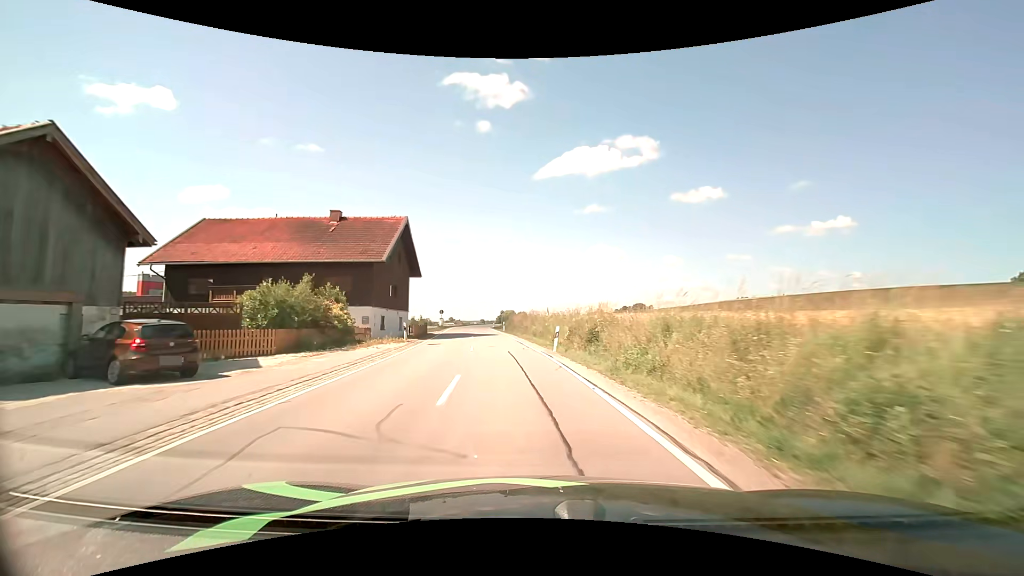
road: secondary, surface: asphalt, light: Day
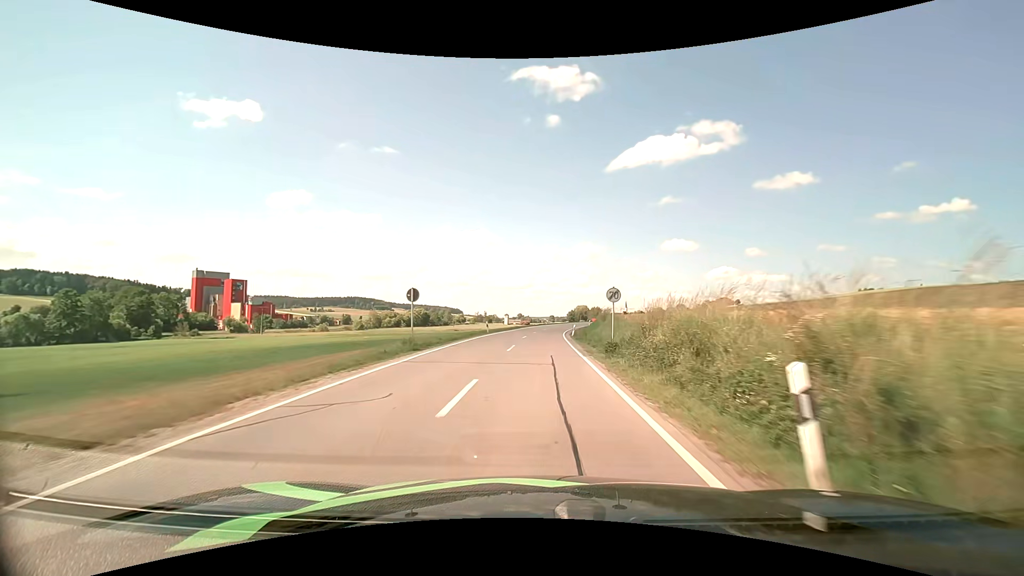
(-5.2, +49.2) m; -8°
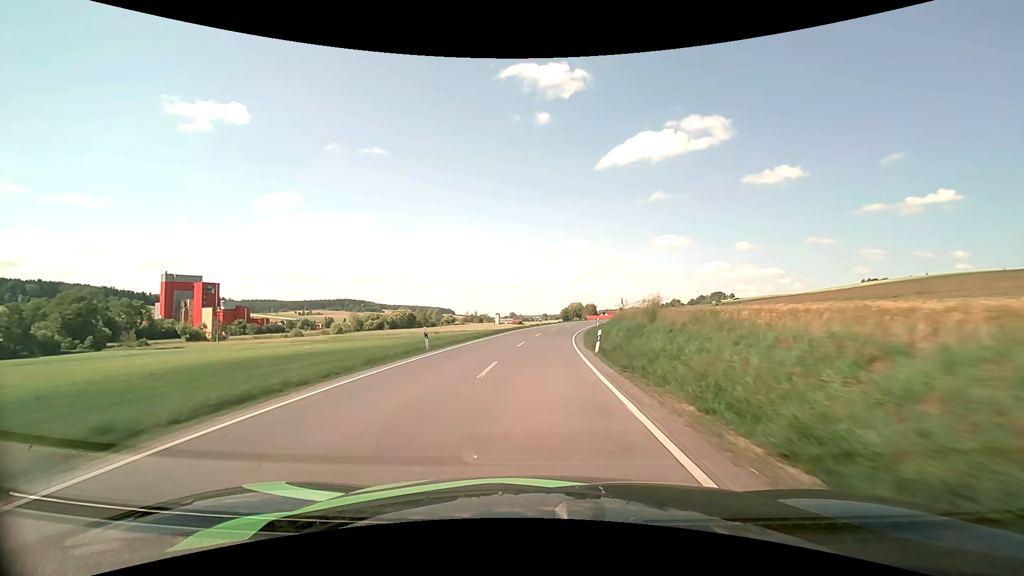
(+0.2, +20.2) m; +1°
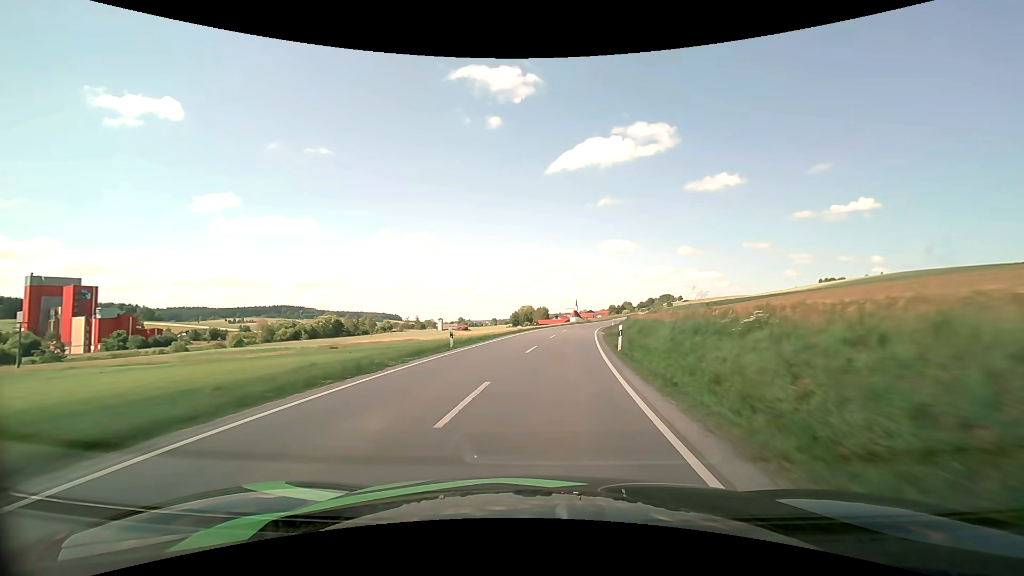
(+1.6, +40.8) m; +6°
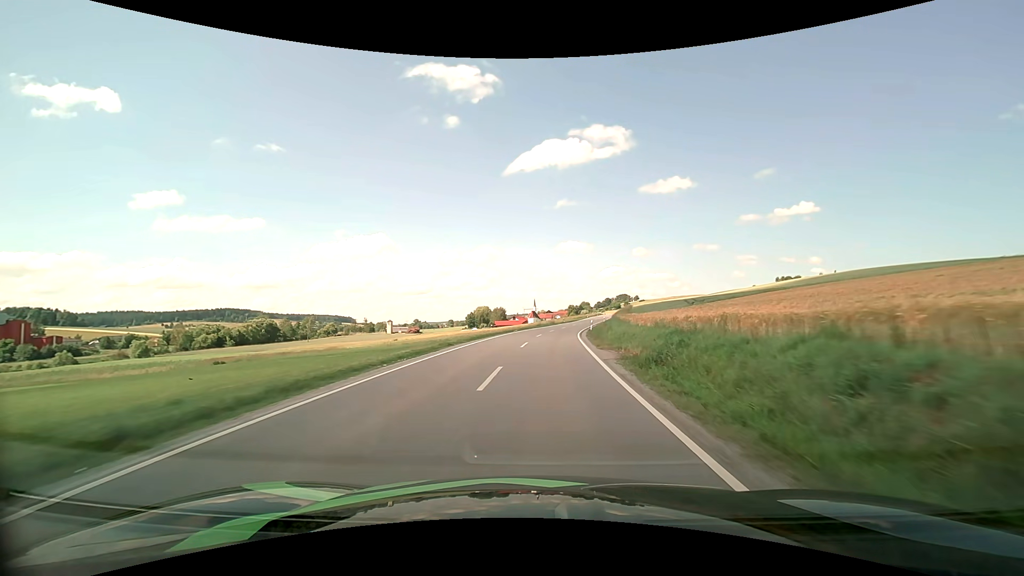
(+0.9, +21.1) m; +5°
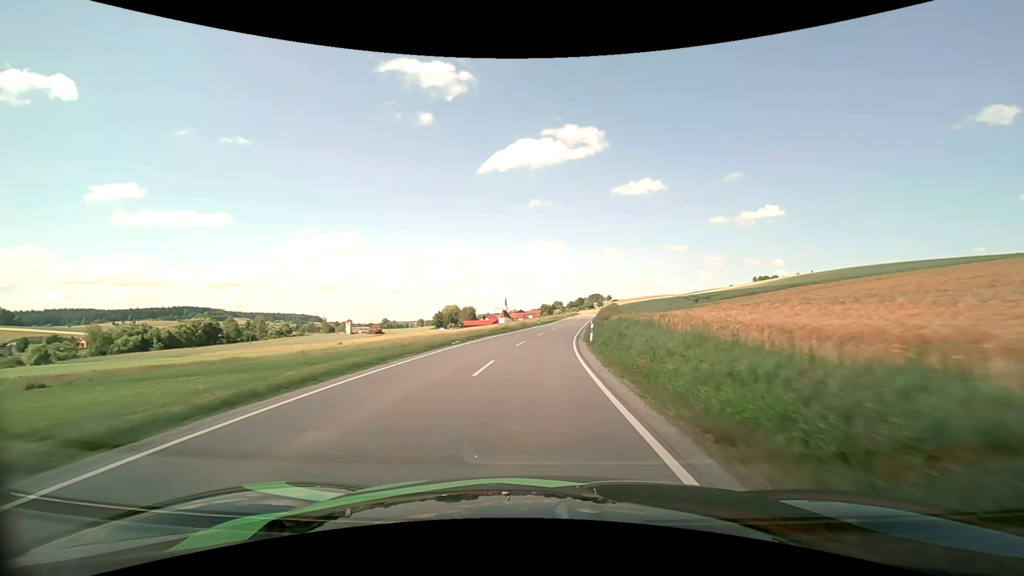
(+0.7, +21.6) m; +3°
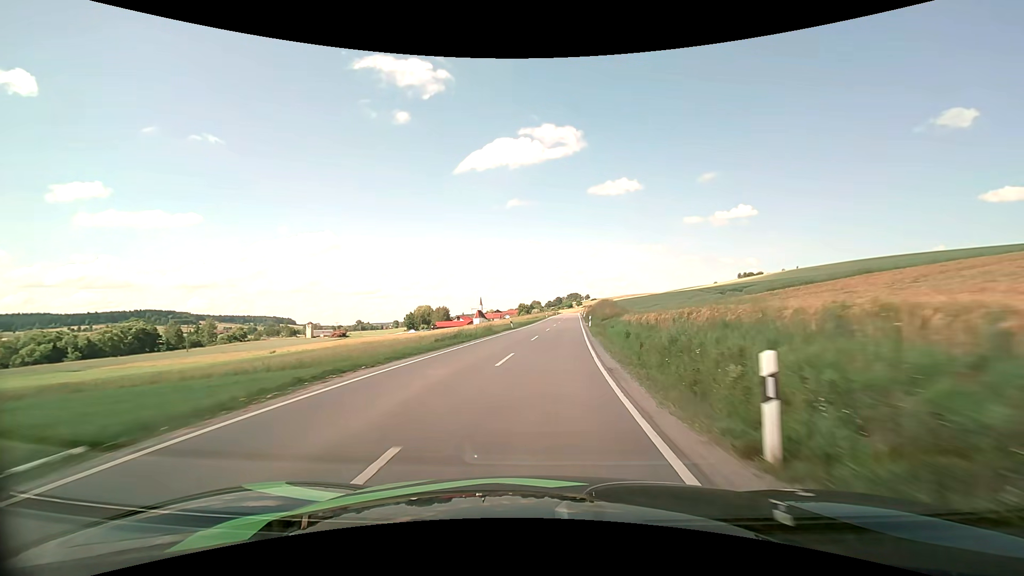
(+0.4, +22.3) m; +2°
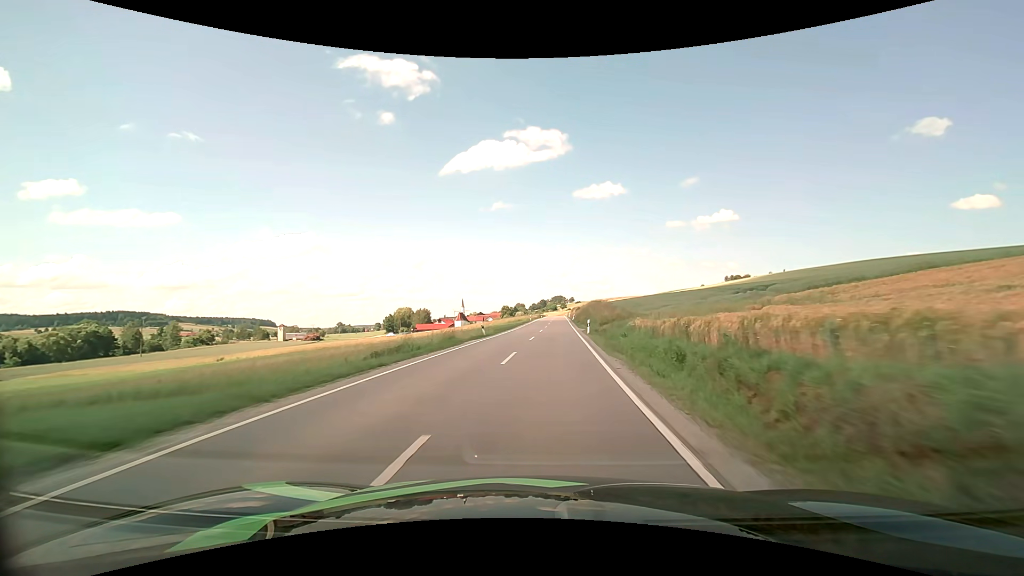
(+0.2, +11.5) m; +2°
(0, +10) (0, +20) (+1, +30) (+2, +40) (+2, +50) (+3, +60) (+3, +70) (+4, +80) (+4, +90) (+5, +100) m
